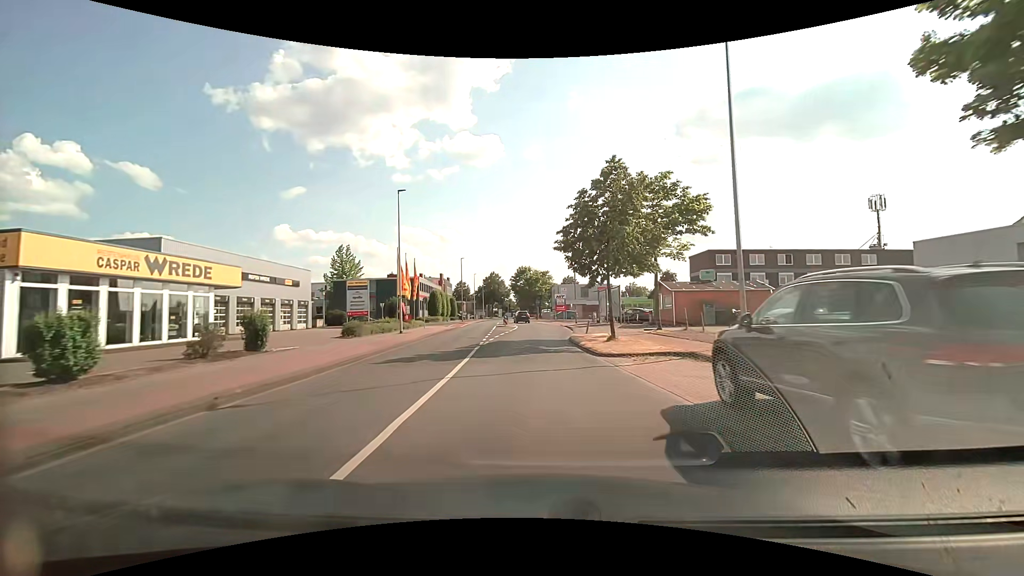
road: tertiary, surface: asphalt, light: Day
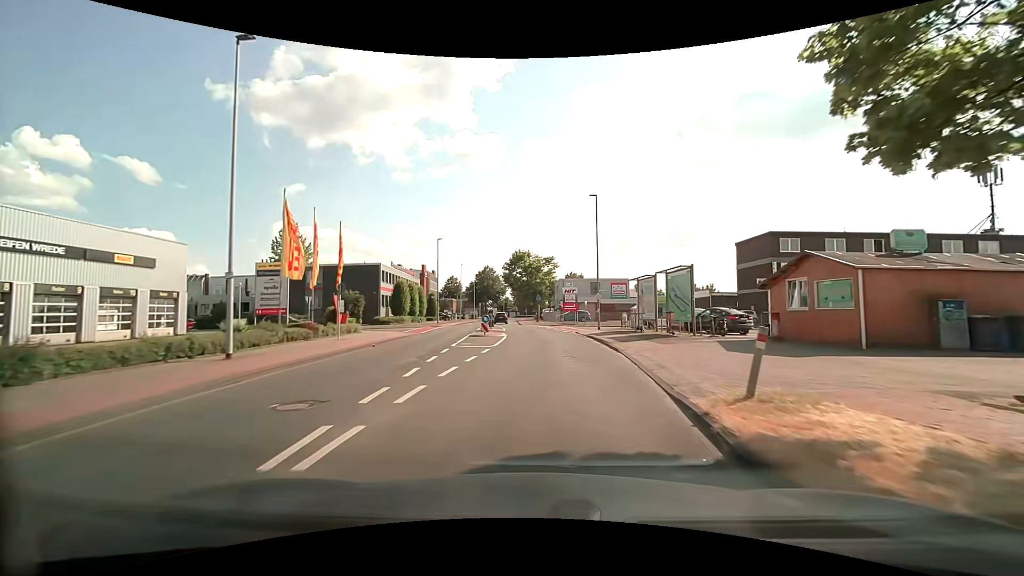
(-0.2, +20.1) m; 0°
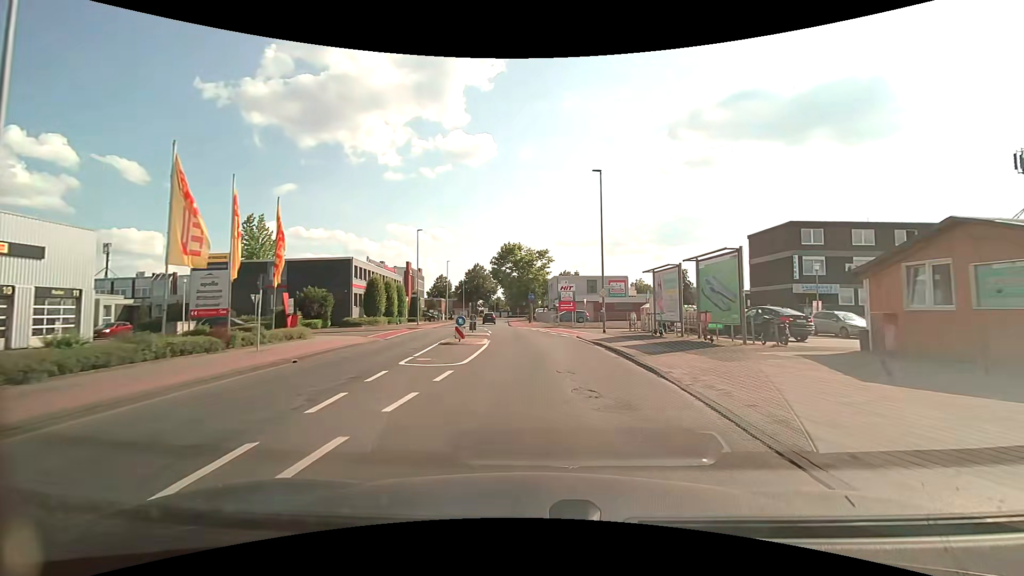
(0.0, +6.7) m; +1°
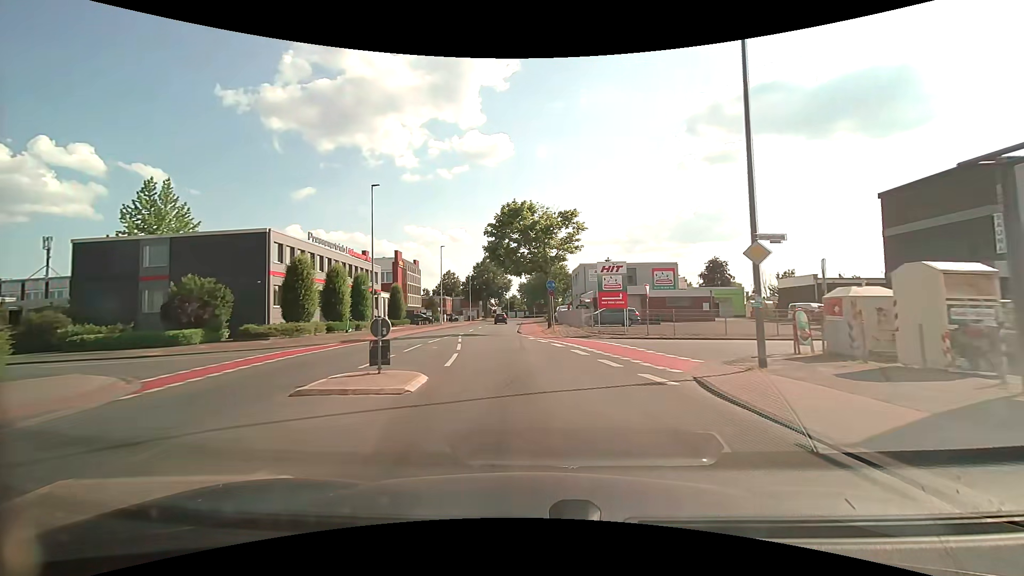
(0.0, +19.8) m; -2°
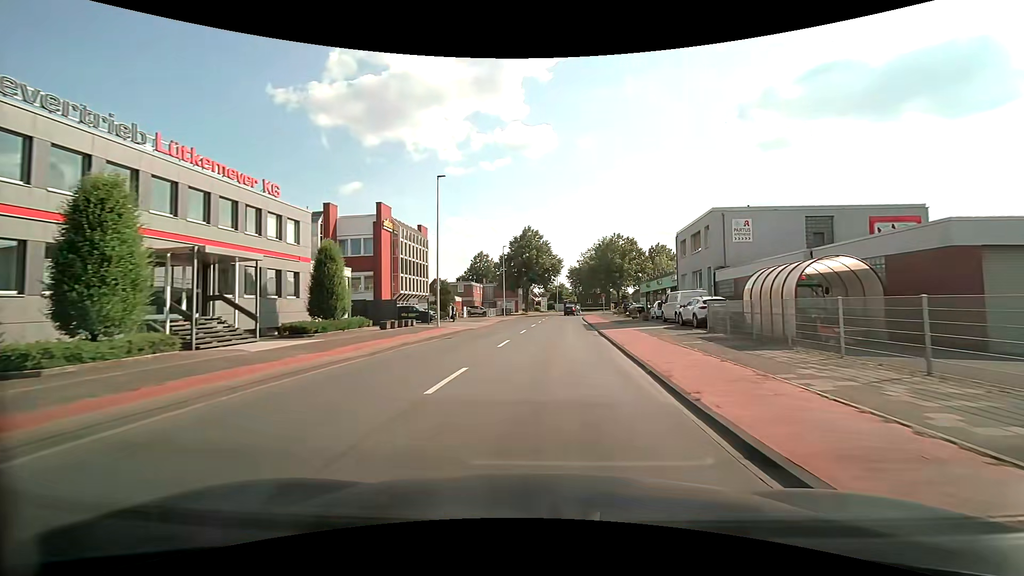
(-2.7, +32.1) m; -5°
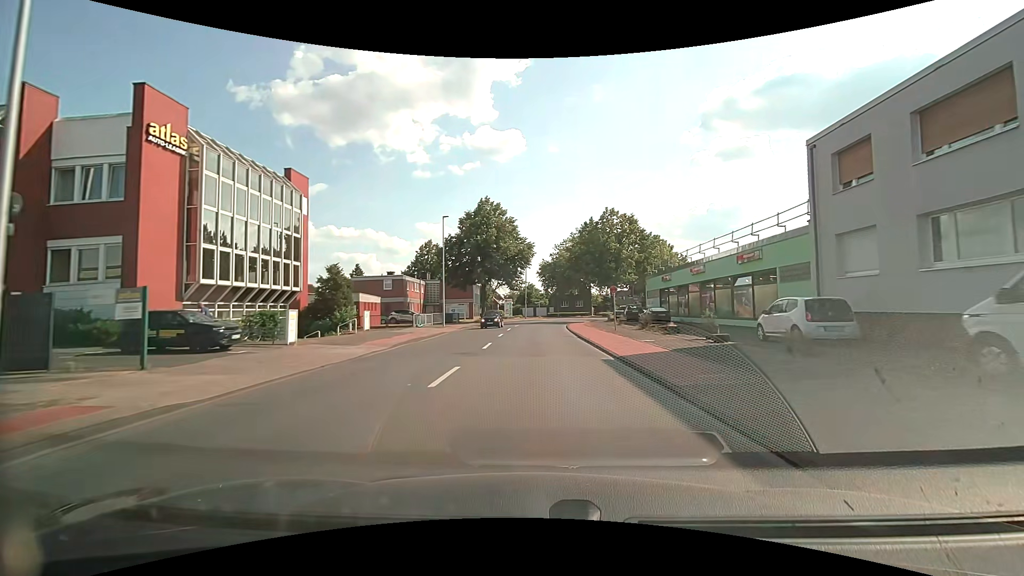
(+1.1, +26.2) m; +4°
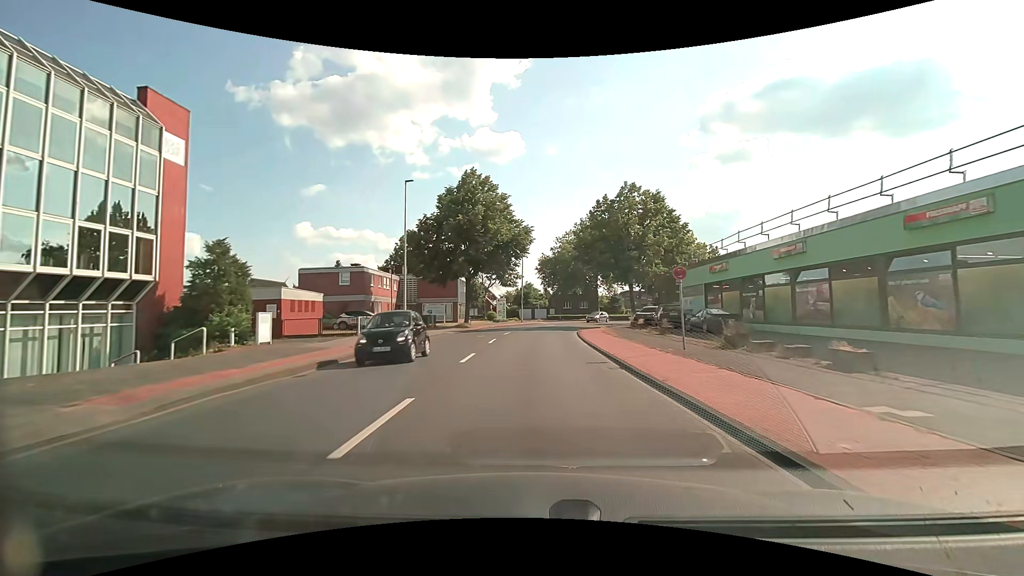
(0.0, +13.5) m; 0°
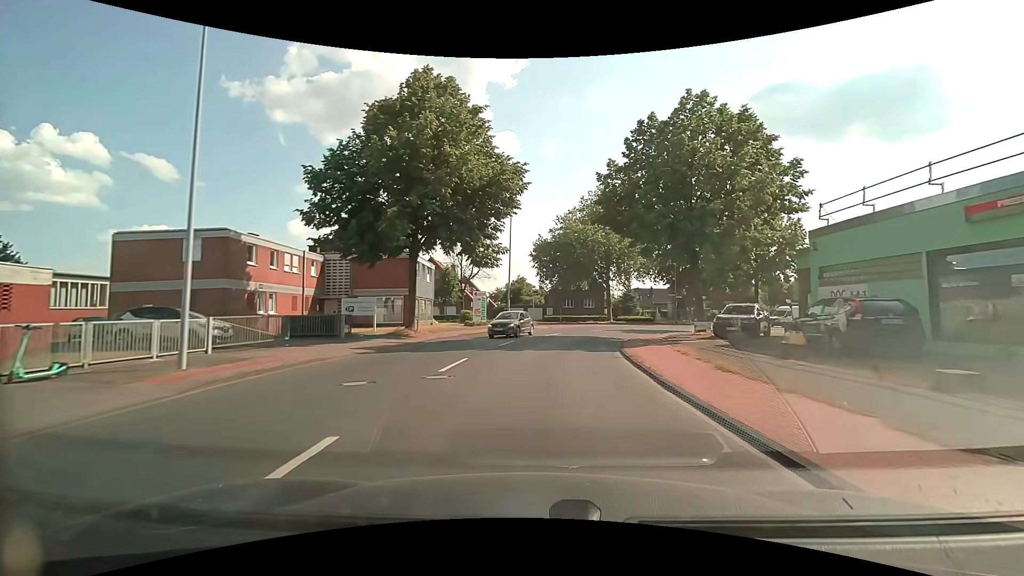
(-0.1, +20.6) m; 0°
(0, +10) (+1, +20) (+3, +30) (+7, +39) (+12, +47) (+19, +54) (+28, +60) (+37, +64) (+46, +67) (+56, +68) m
